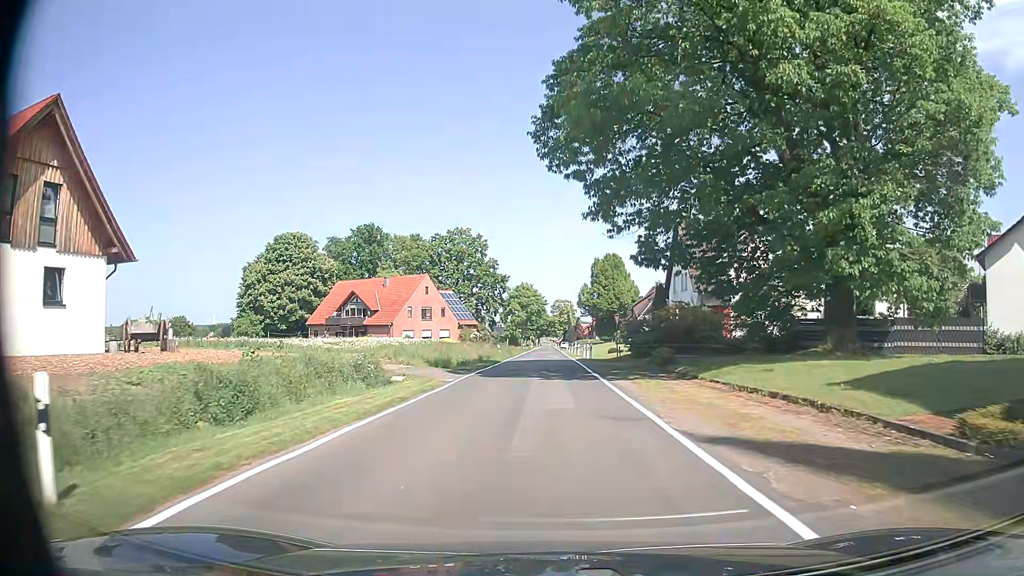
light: Day
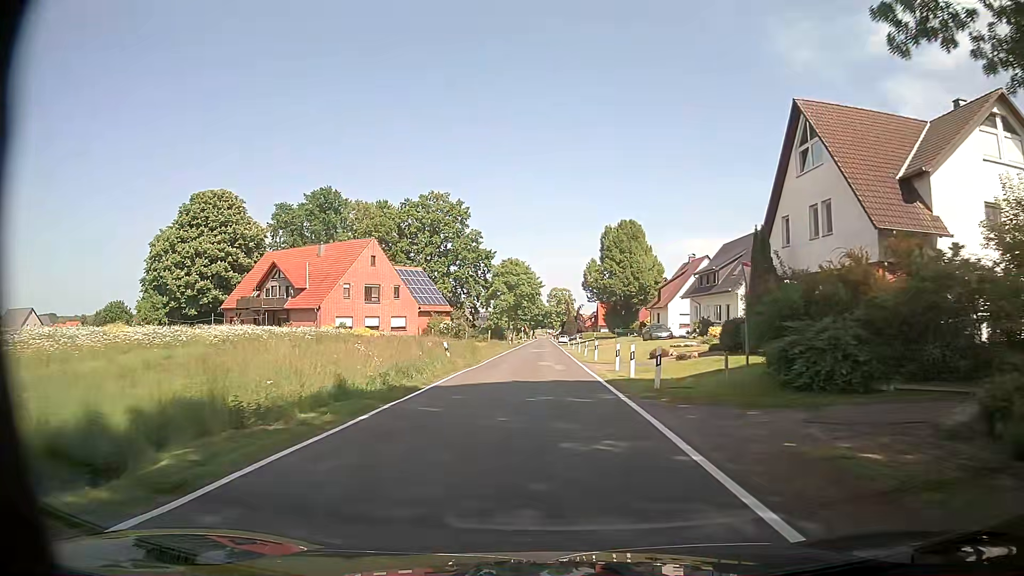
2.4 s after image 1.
(-0.2, +27.5) m; 0°
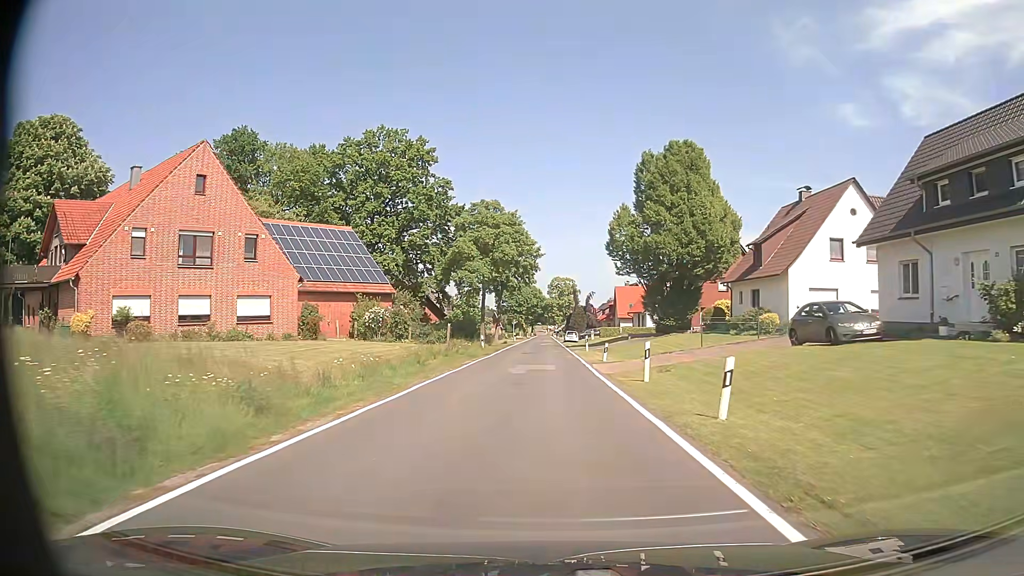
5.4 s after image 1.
(-0.1, +34.9) m; 0°
